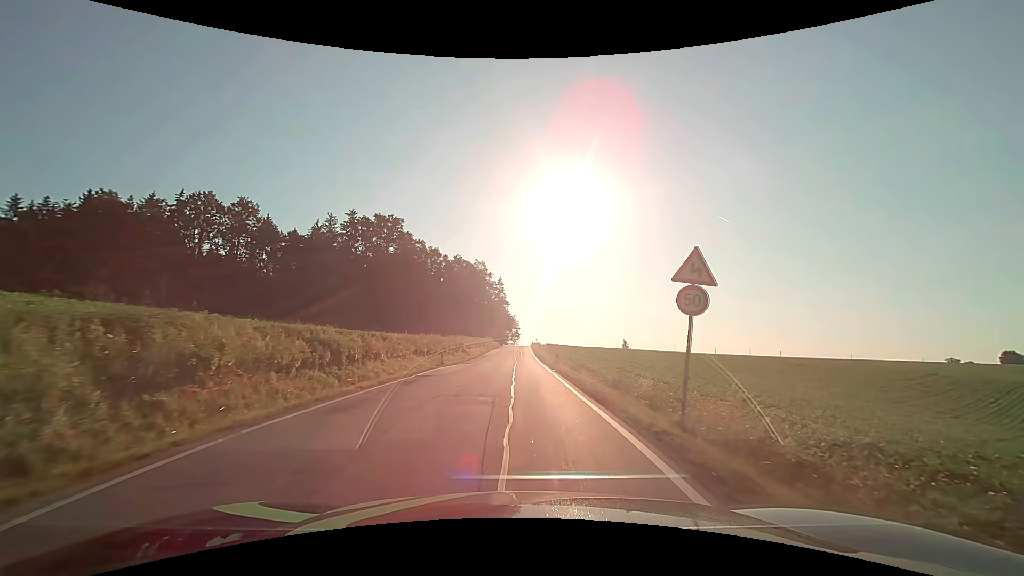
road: secondary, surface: asphalt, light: Day
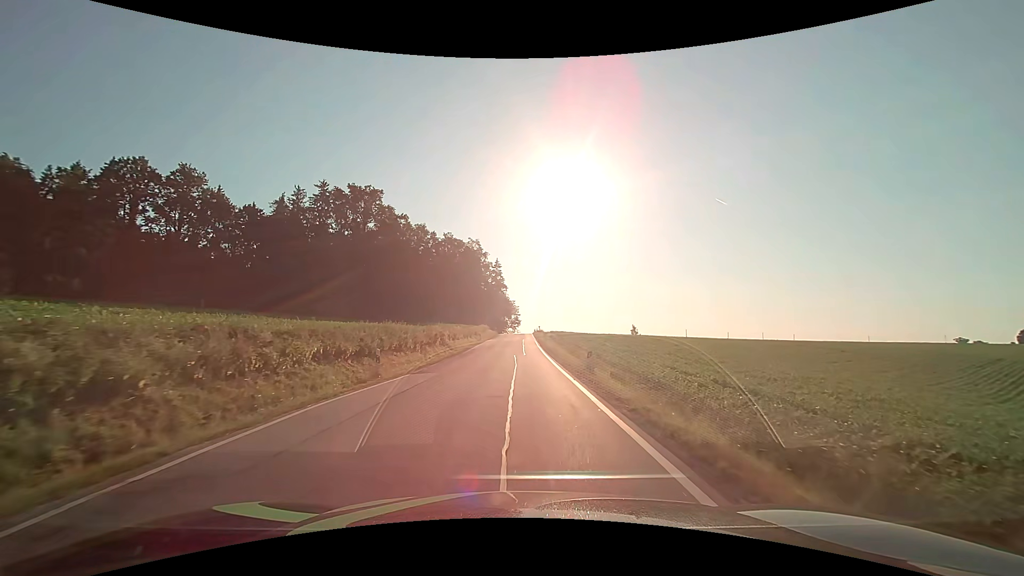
(0.0, +14.5) m; 0°
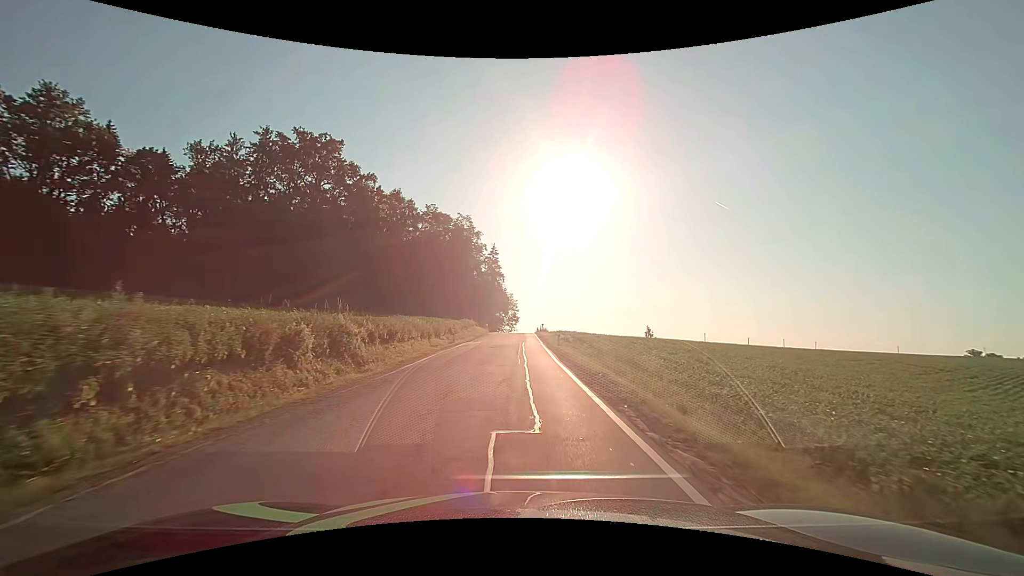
(0.0, +22.1) m; 0°
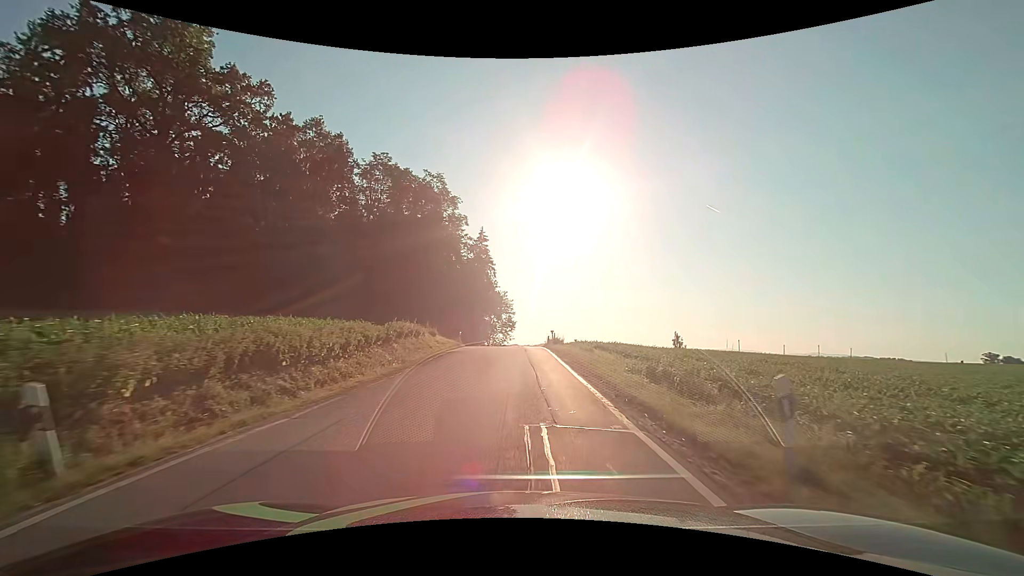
(-0.1, +29.8) m; 0°
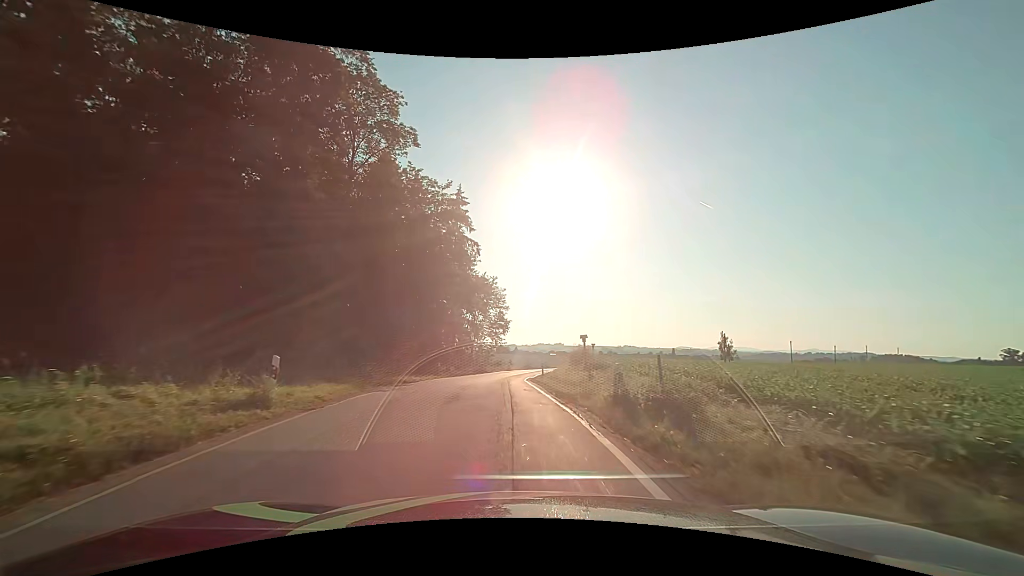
(+0.3, +29.9) m; 0°
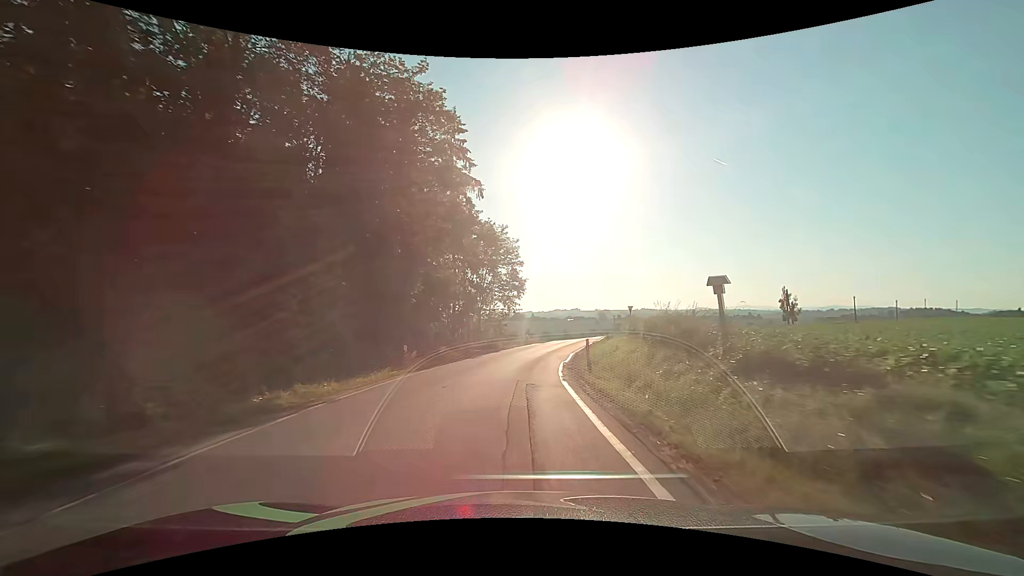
(-0.2, +15.2) m; -1°
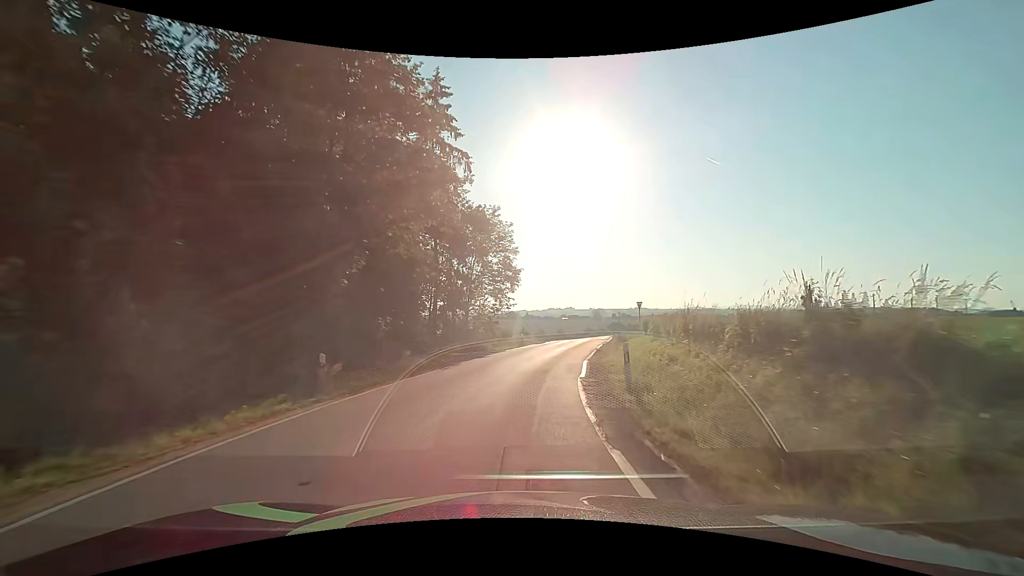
(0.0, +7.9) m; -1°
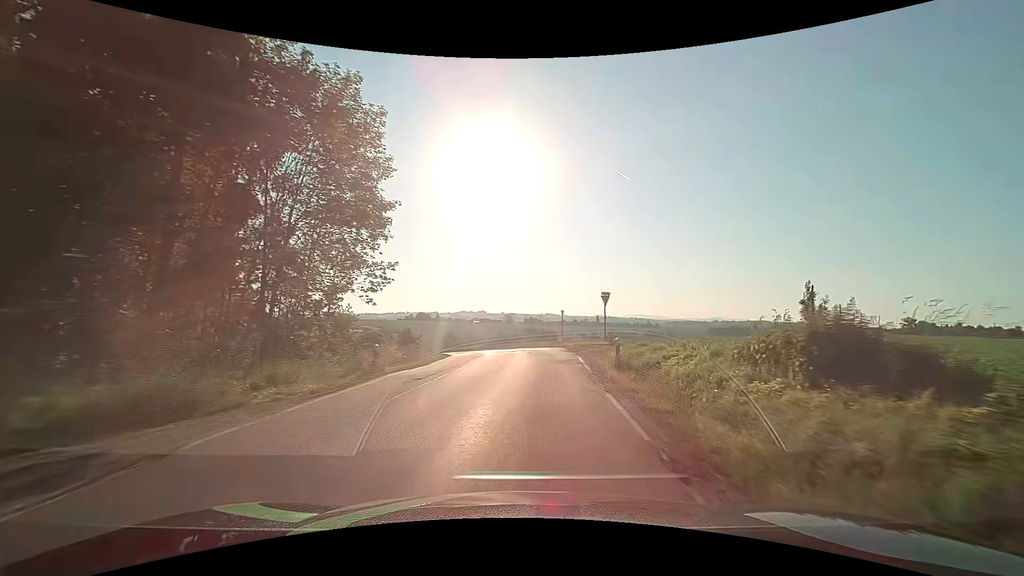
(+2.0, +23.8) m; +11°
(0, +10) (+1, +20) (+1, +30) (-1, +40) (-4, +49) (-8, +58) (-13, +67) (-18, +75) (-24, +84) (-30, +92) m
